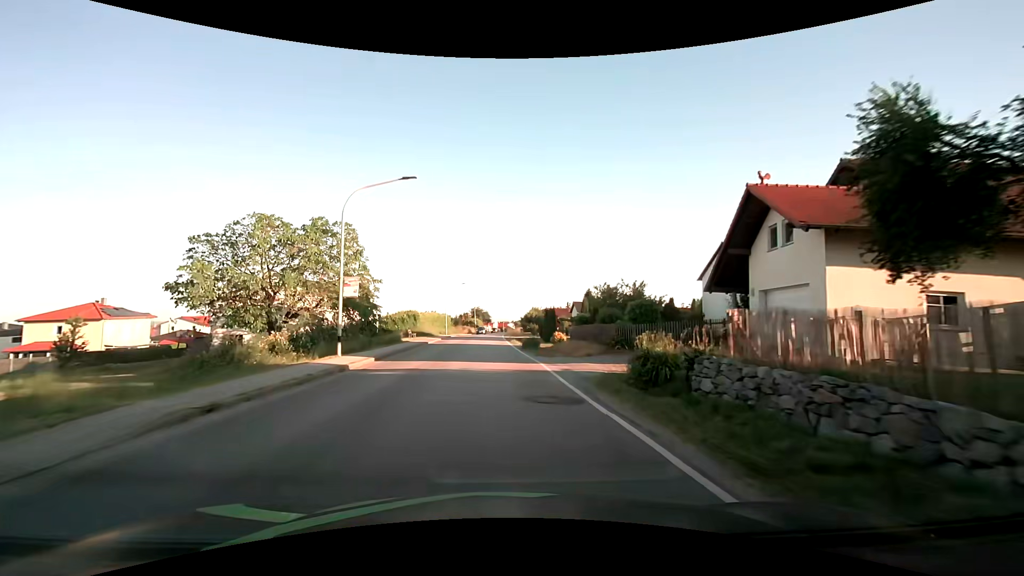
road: secondary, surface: asphalt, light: Day
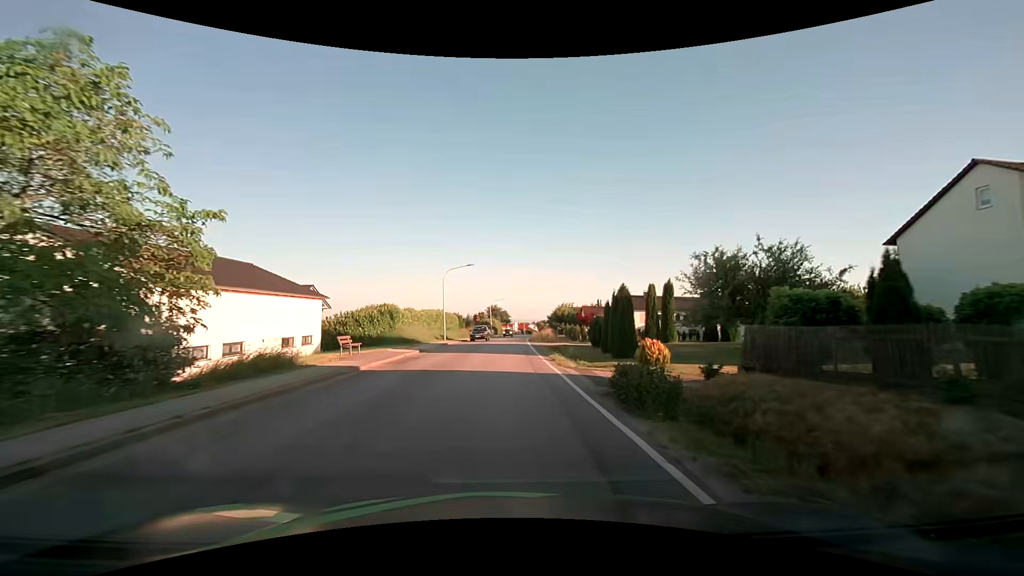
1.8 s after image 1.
(-0.7, +23.0) m; -2°
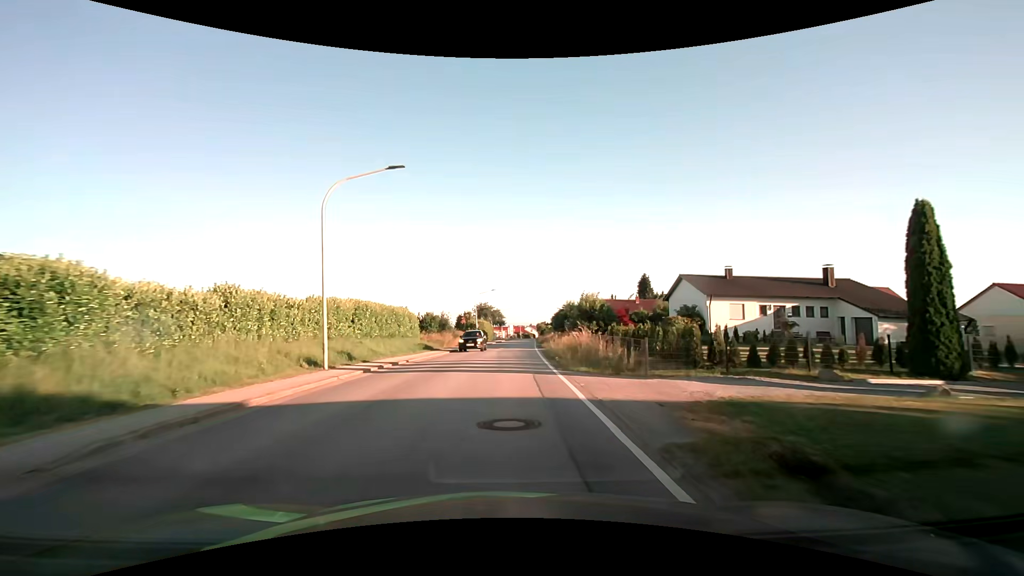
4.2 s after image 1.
(+0.1, +30.6) m; 0°
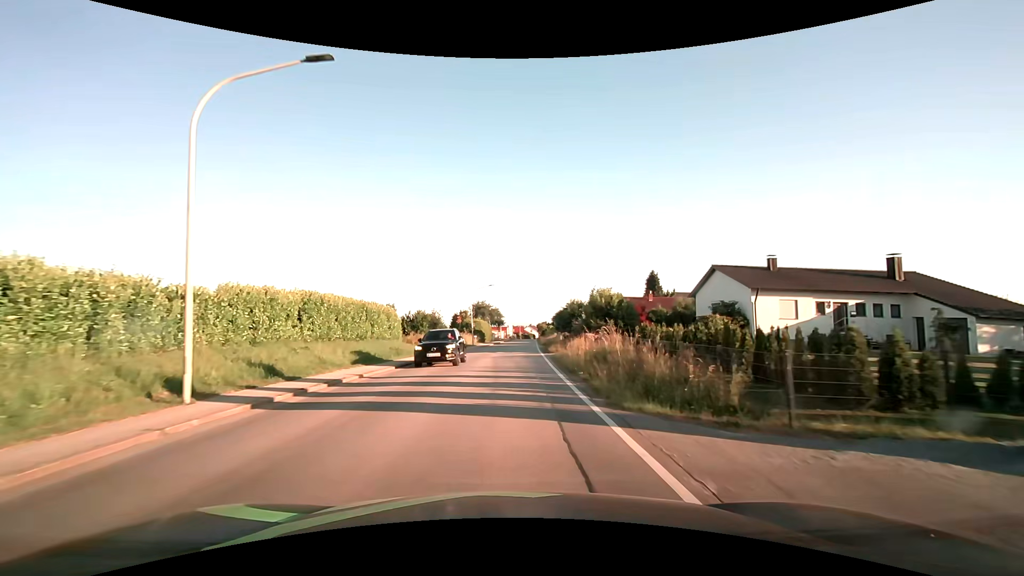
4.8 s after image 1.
(0.0, +7.6) m; 0°
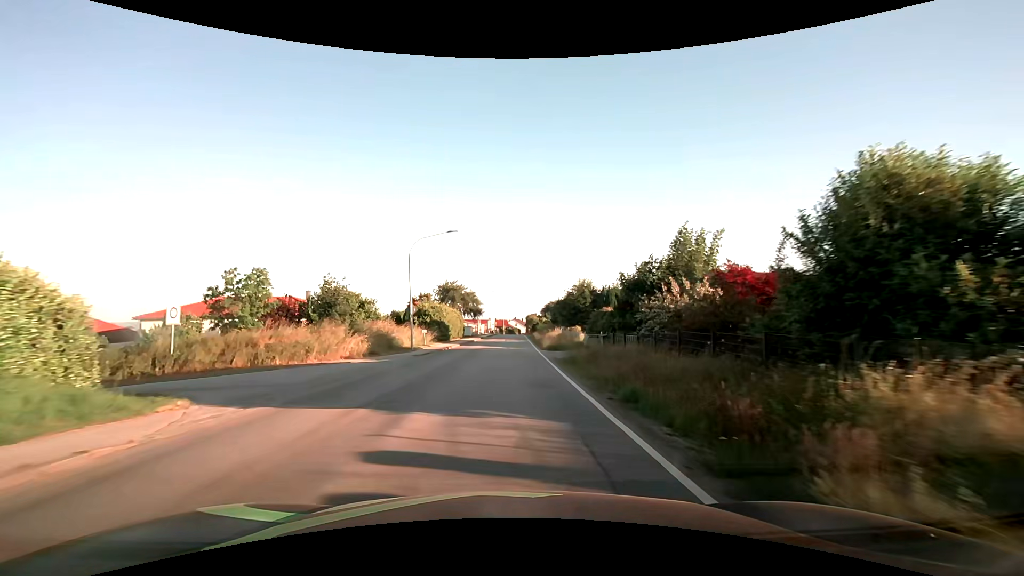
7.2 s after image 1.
(+0.5, +30.6) m; +2°
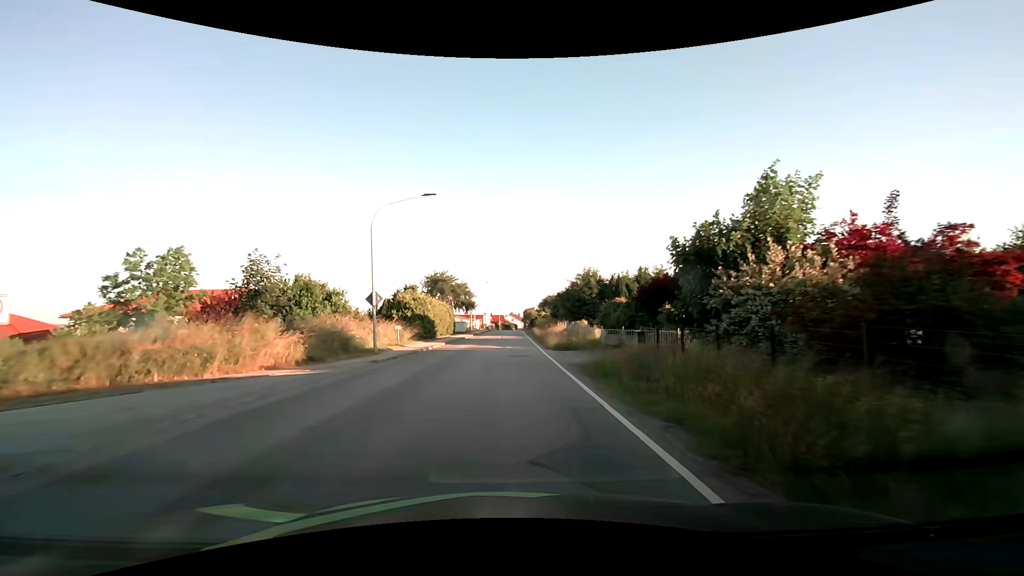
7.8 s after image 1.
(0.0, +7.7) m; +1°
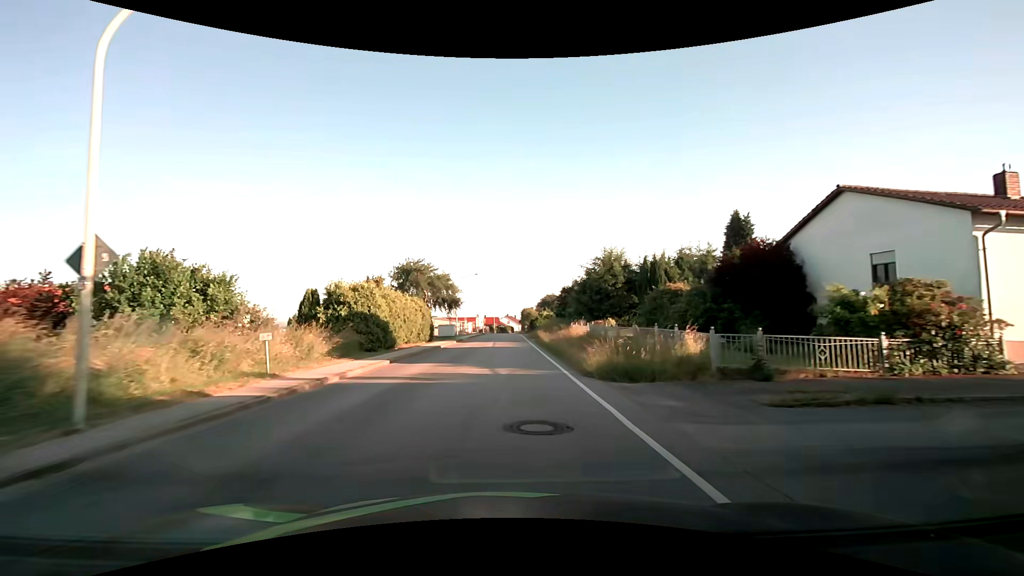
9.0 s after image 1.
(+0.1, +15.4) m; 0°
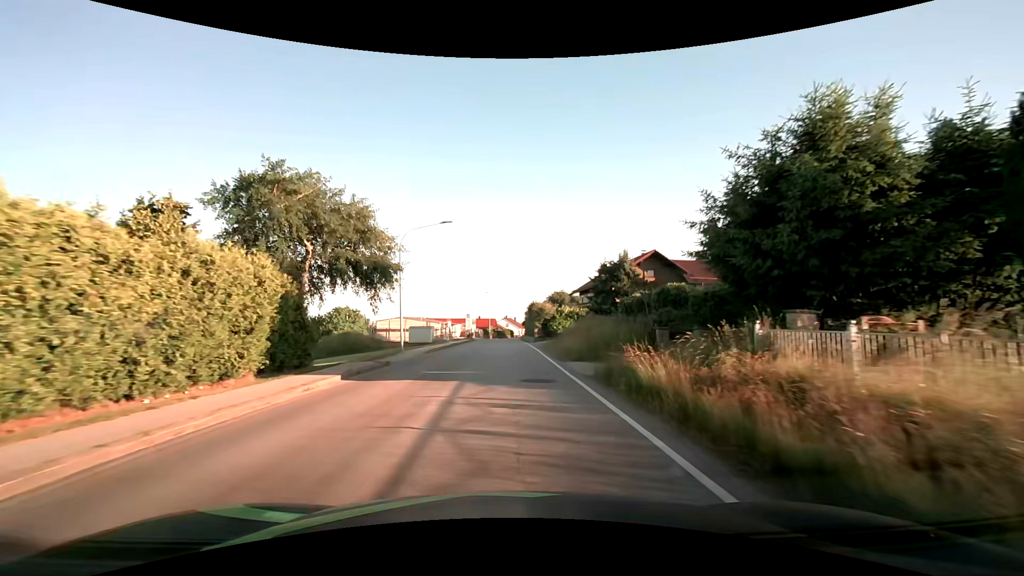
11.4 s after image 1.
(+0.1, +30.5) m; 0°
(0, +10) (0, +20) (0, +30) (0, +40) (0, +50) (0, +60) (0, +70) (0, +80) (0, +90) (0, +100) m
